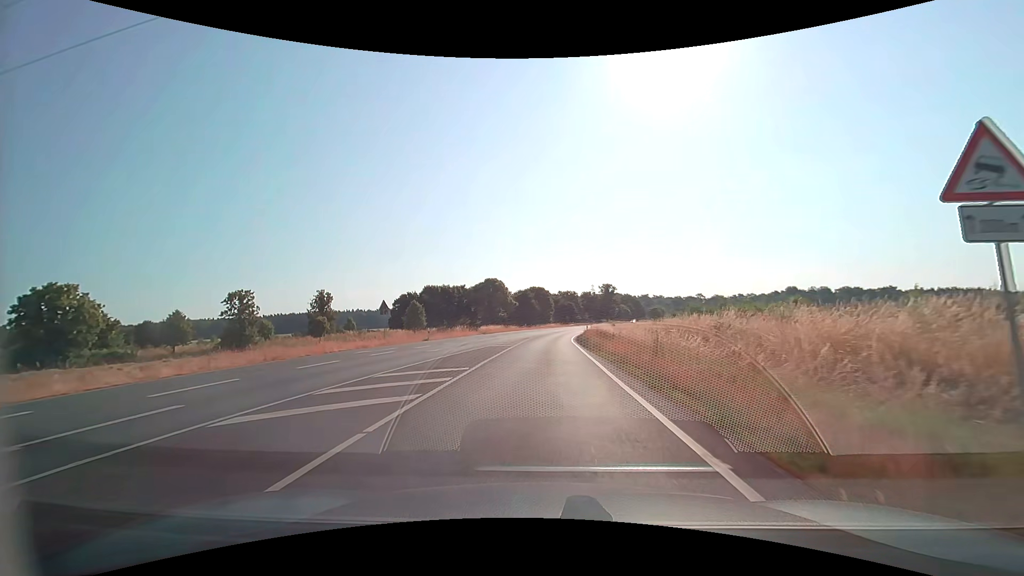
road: primary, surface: asphalt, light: Day
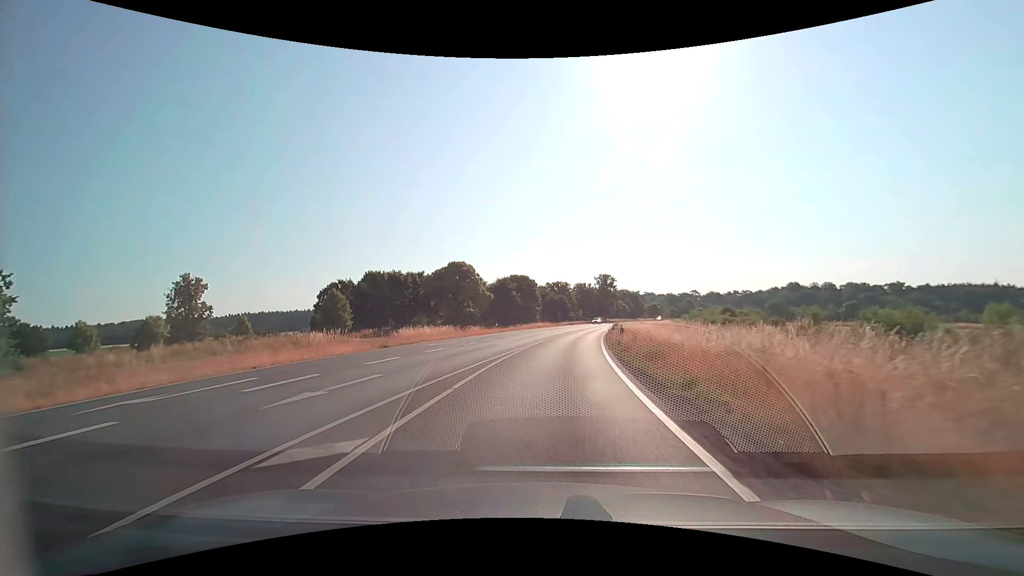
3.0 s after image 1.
(+0.3, +36.2) m; +1°
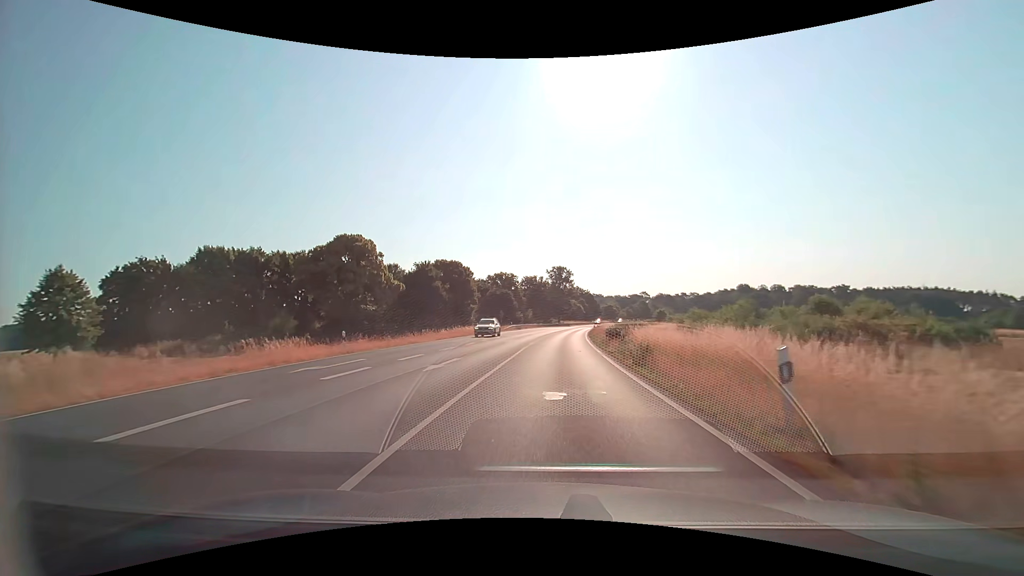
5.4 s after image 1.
(+1.5, +33.9) m; +6°
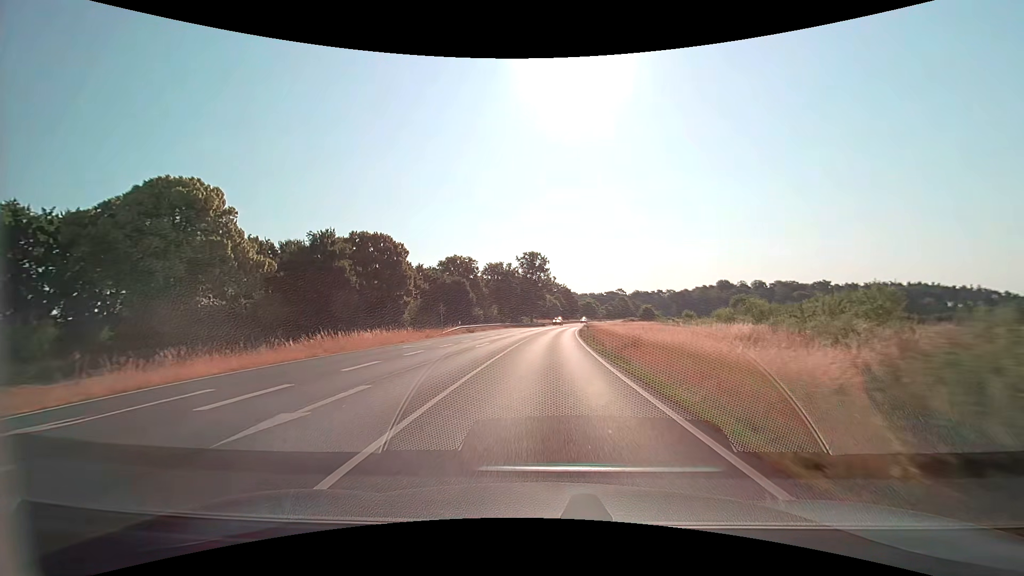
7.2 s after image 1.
(+0.9, +28.0) m; +3°
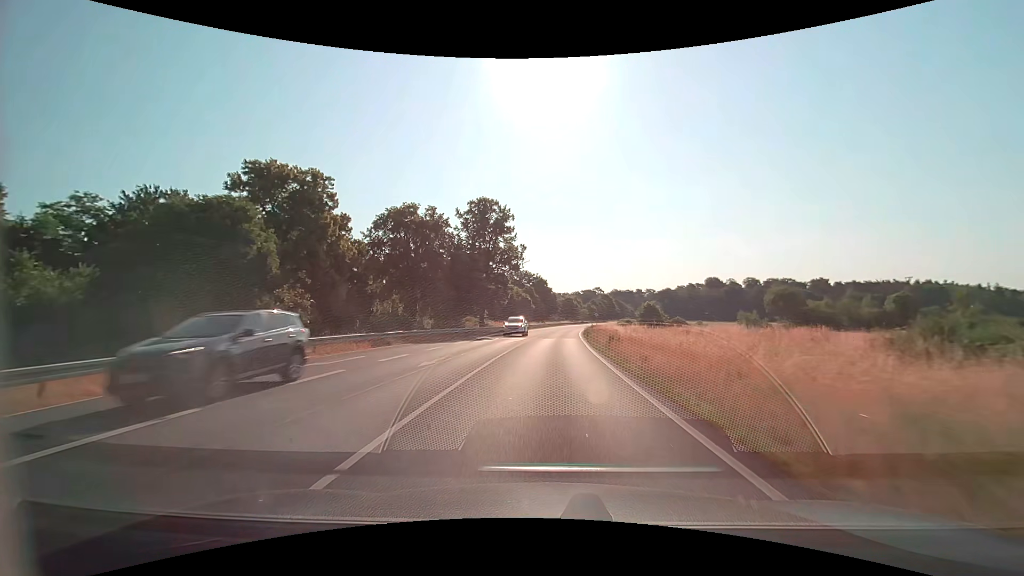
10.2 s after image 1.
(+1.4, +51.0) m; +3°
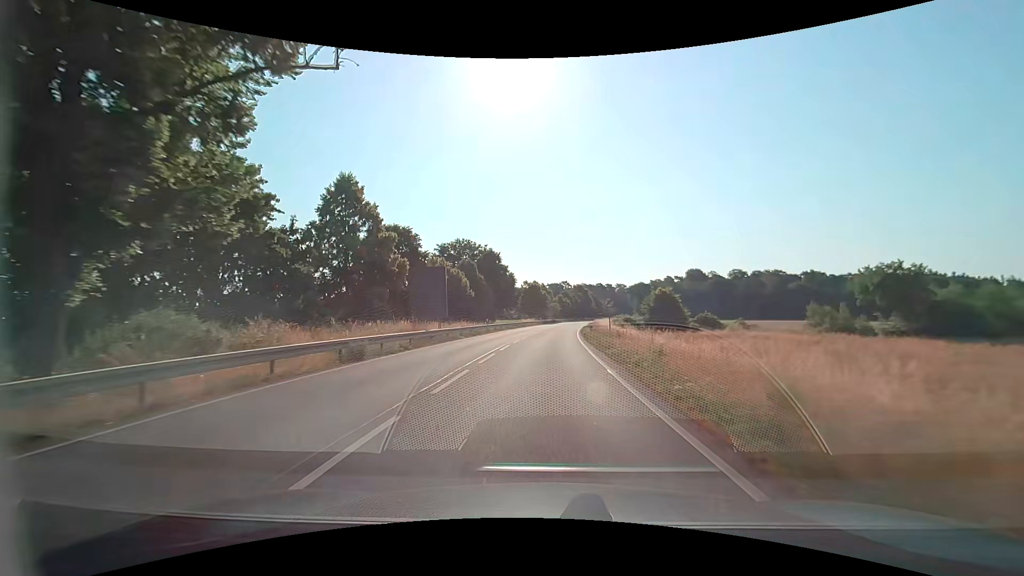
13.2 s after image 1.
(+2.1, +52.5) m; +4°
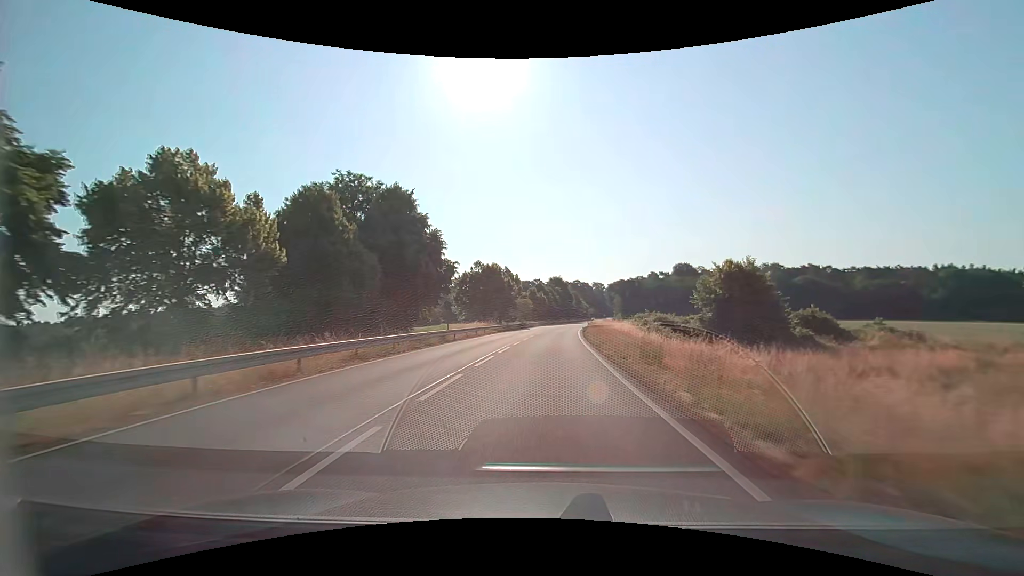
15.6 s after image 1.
(+1.2, +42.5) m; +3°
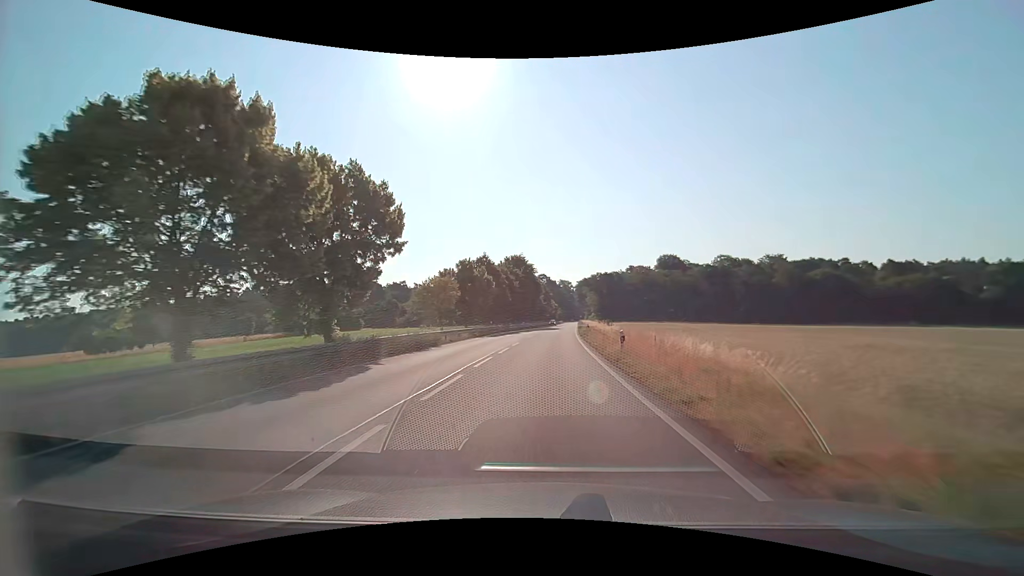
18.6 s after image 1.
(+2.1, +53.6) m; +4°
(0, +10) (0, +20) (+1, +30) (+1, +40) (+1, +50) (+2, +60) (+2, +70) (+3, +80) (+4, +90) (+5, +100) m
